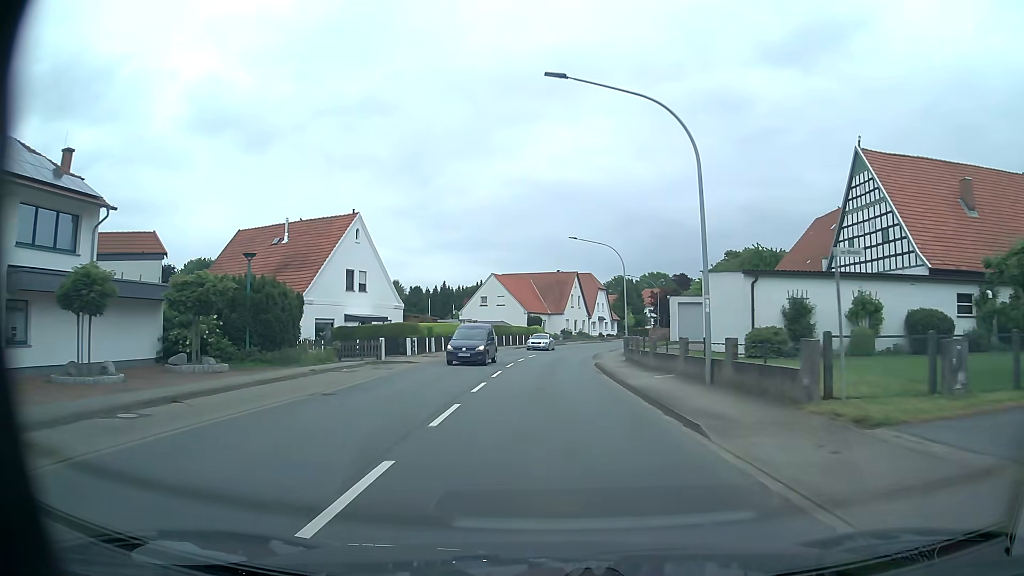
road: primary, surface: asphalt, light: Day
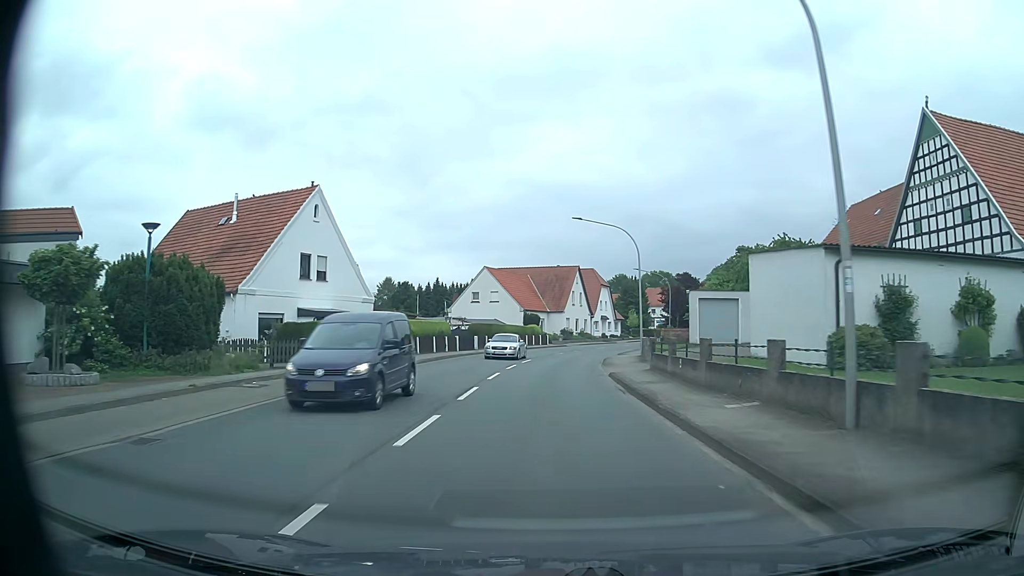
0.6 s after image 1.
(0.0, +8.1) m; 0°
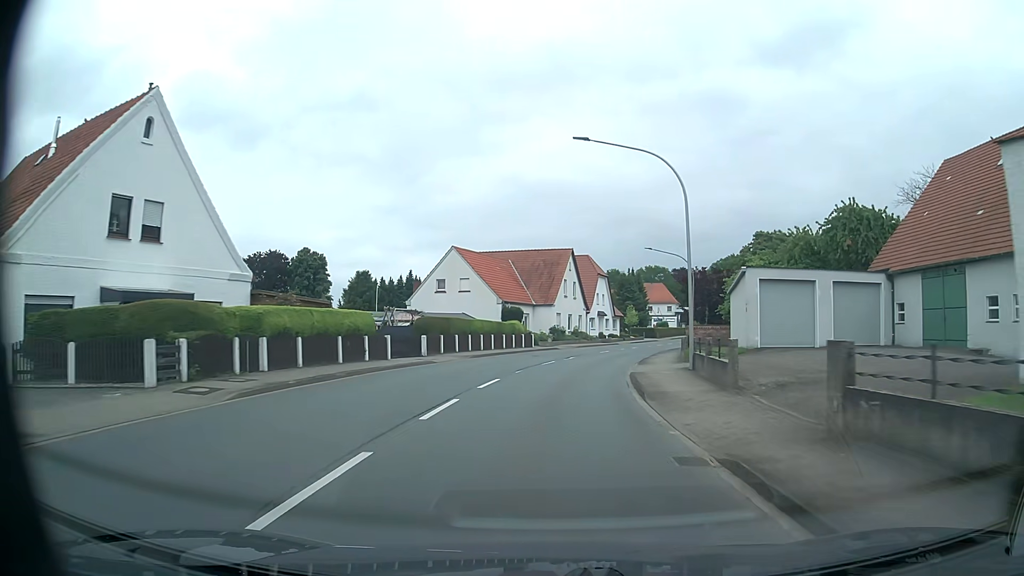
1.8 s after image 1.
(+0.1, +16.2) m; +1°
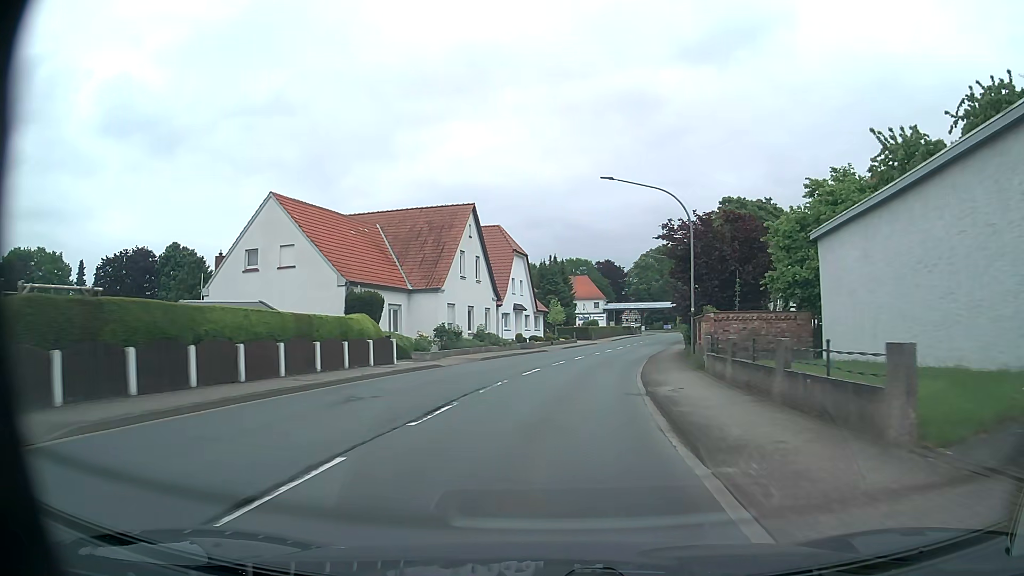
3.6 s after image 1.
(+1.6, +24.1) m; +8°
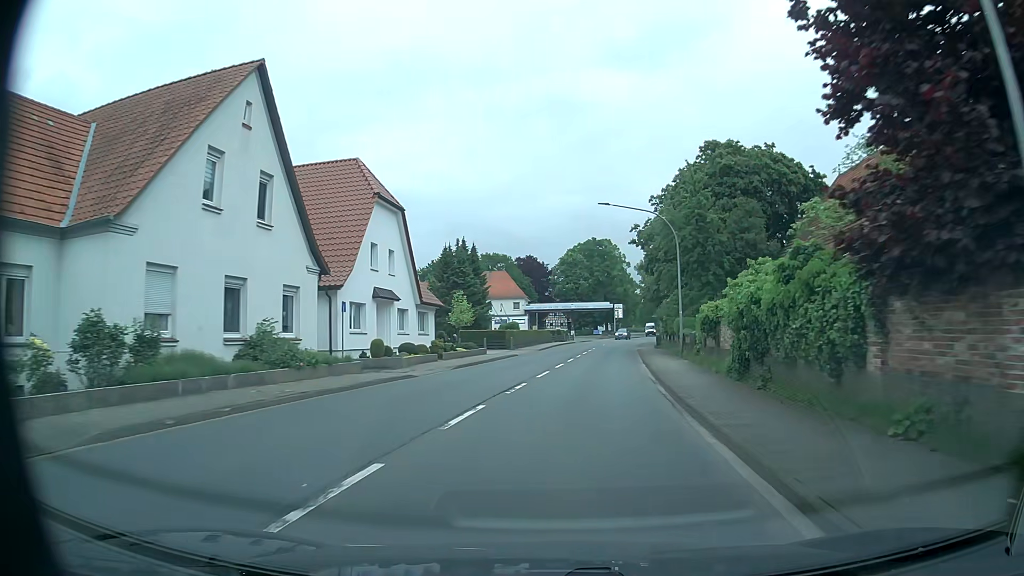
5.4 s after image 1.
(+1.5, +24.1) m; +7°
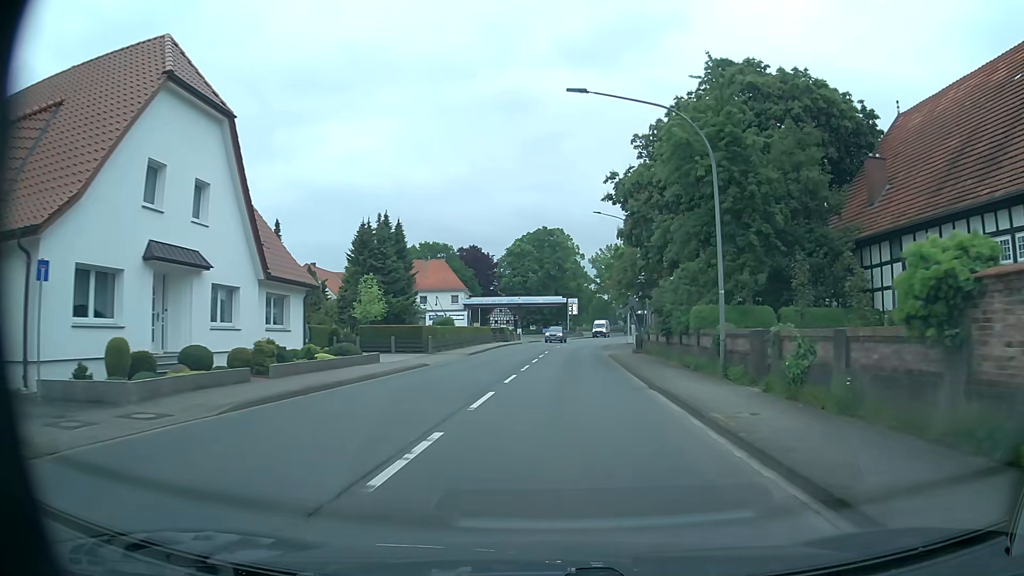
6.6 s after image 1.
(+0.6, +16.0) m; +4°
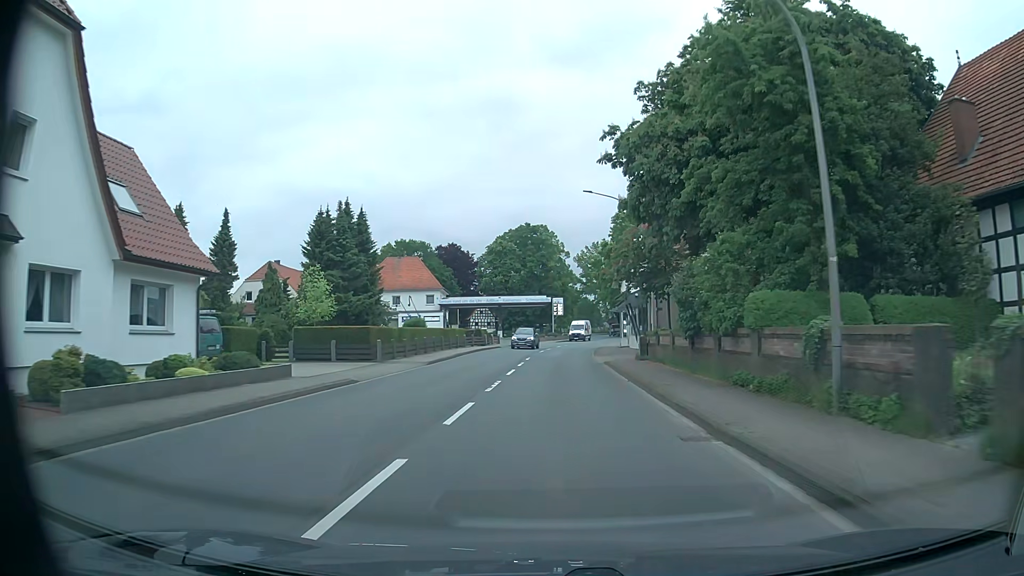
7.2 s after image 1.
(+0.2, +8.0) m; +2°
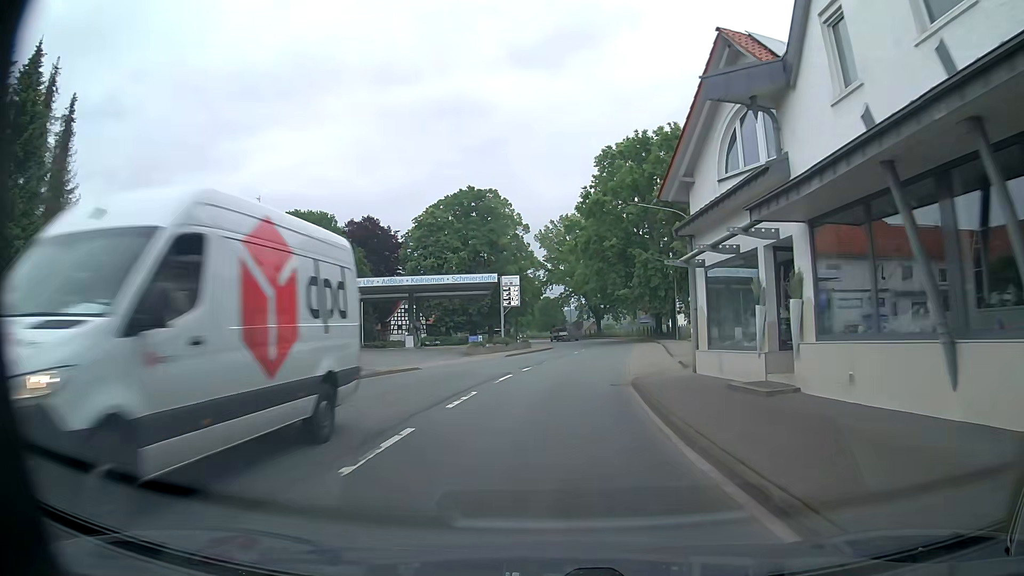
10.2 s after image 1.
(+0.7, +40.2) m; +3°
(0, +10) (+1, +20) (+2, +30) (+3, +40) (+4, +50) (+5, +60) (+6, +70) (+6, +80) (+5, +90) (+4, +100) m
